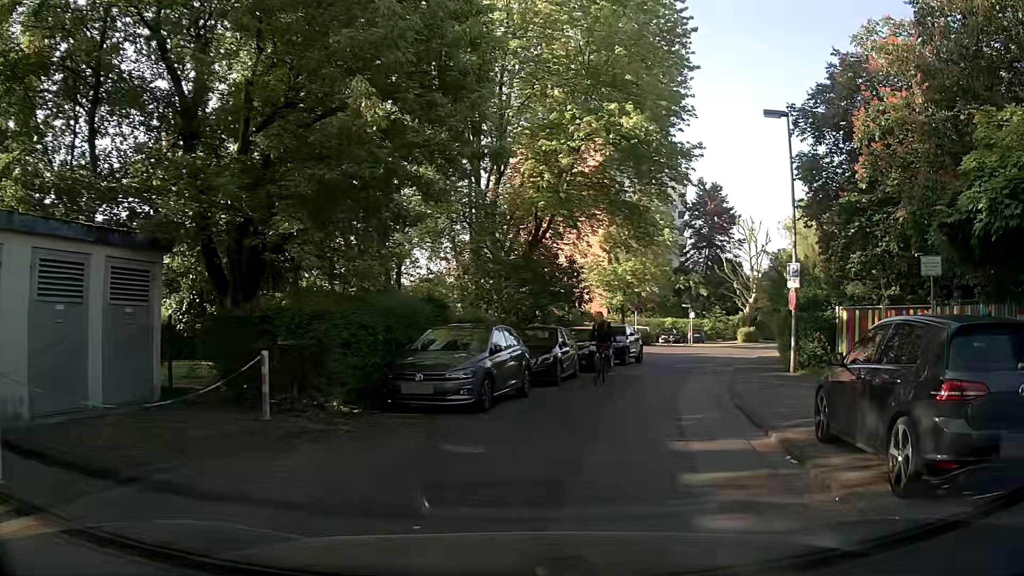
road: residential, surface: asphalt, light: Day
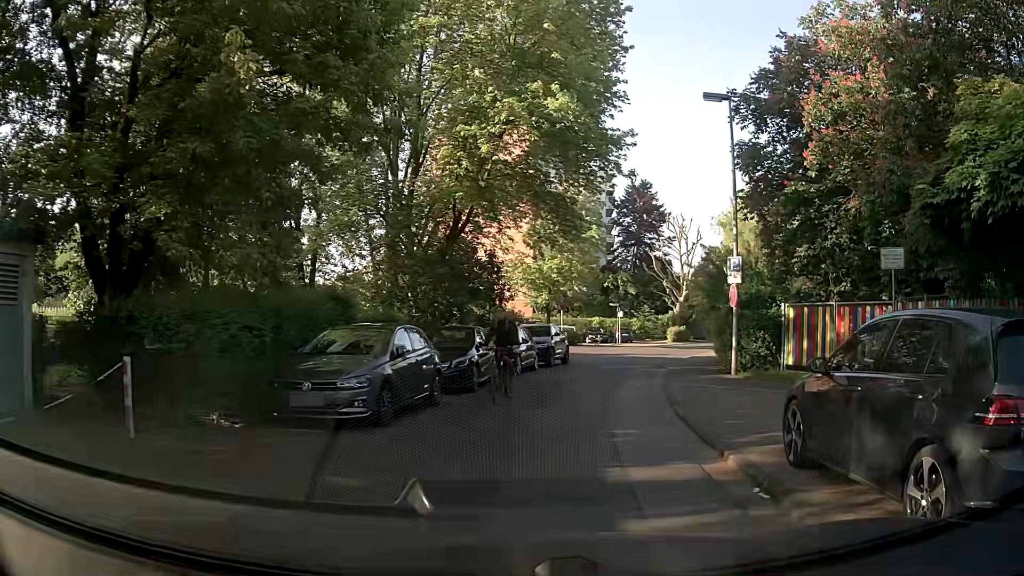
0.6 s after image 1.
(+0.2, +1.7) m; +6°
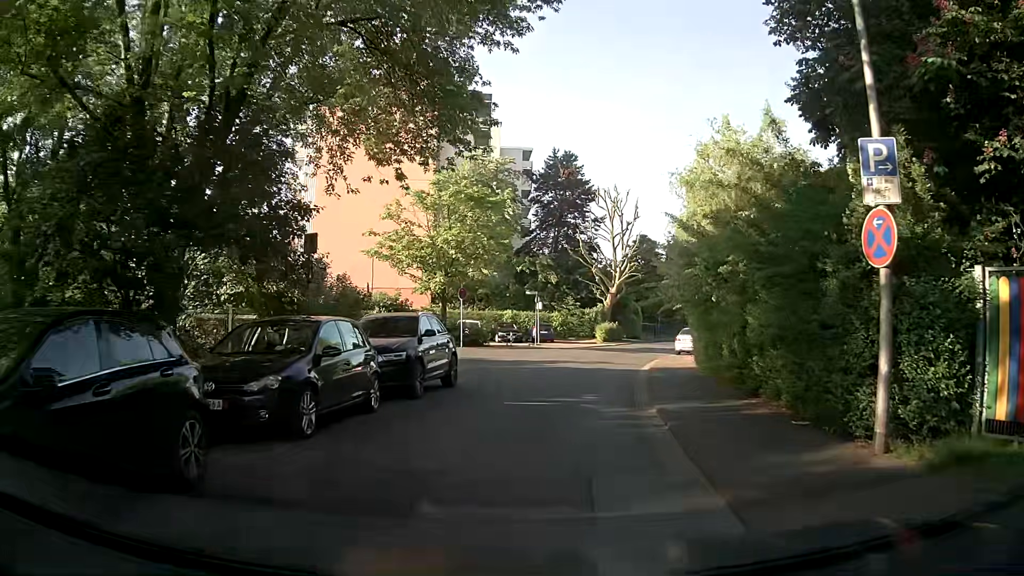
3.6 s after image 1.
(+1.7, +12.3) m; +9°
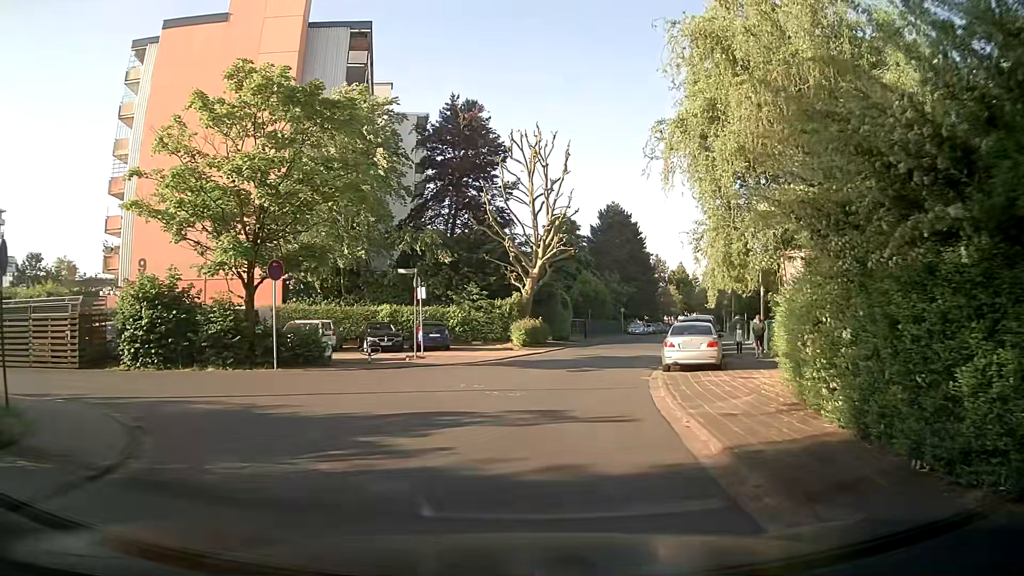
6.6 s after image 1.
(+1.3, +16.1) m; +9°
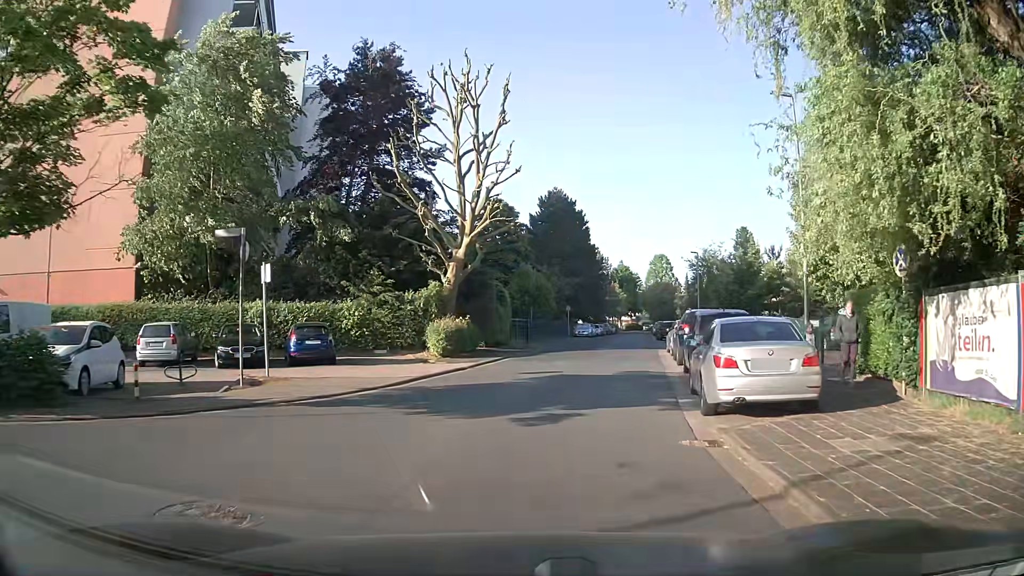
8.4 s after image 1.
(+0.4, +10.6) m; +5°
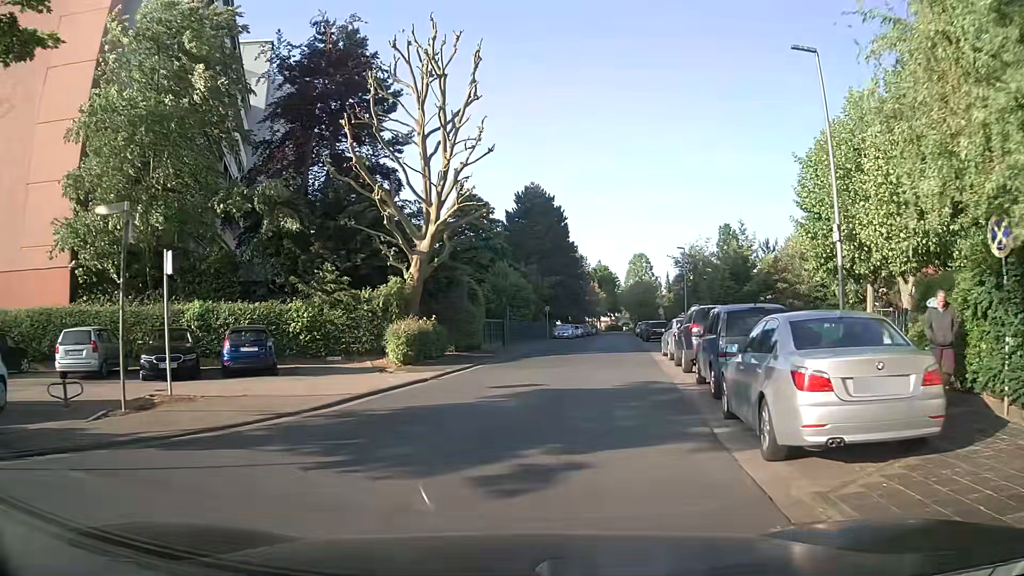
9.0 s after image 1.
(+0.1, +3.7) m; +1°
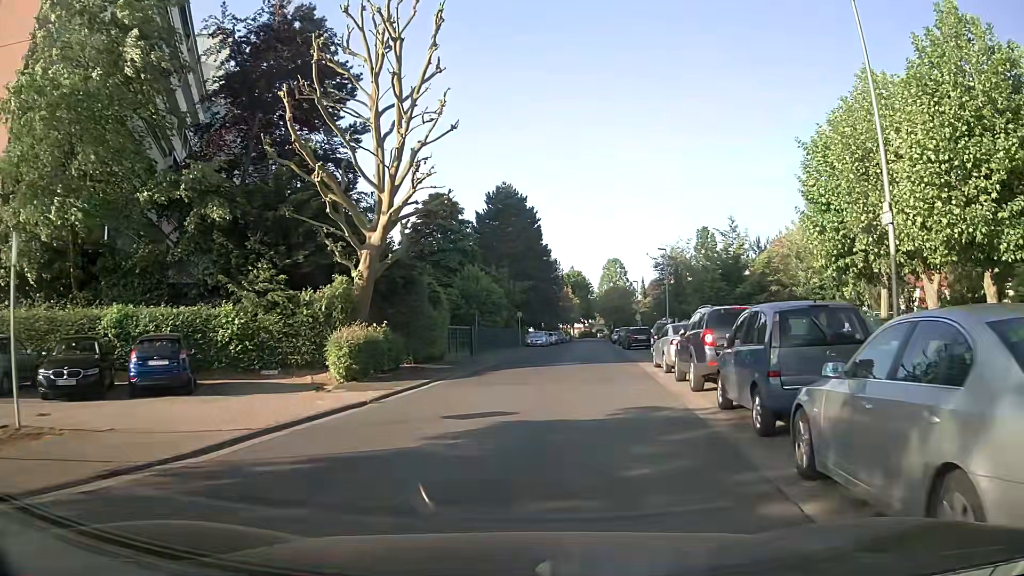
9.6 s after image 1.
(+0.1, +3.7) m; +2°
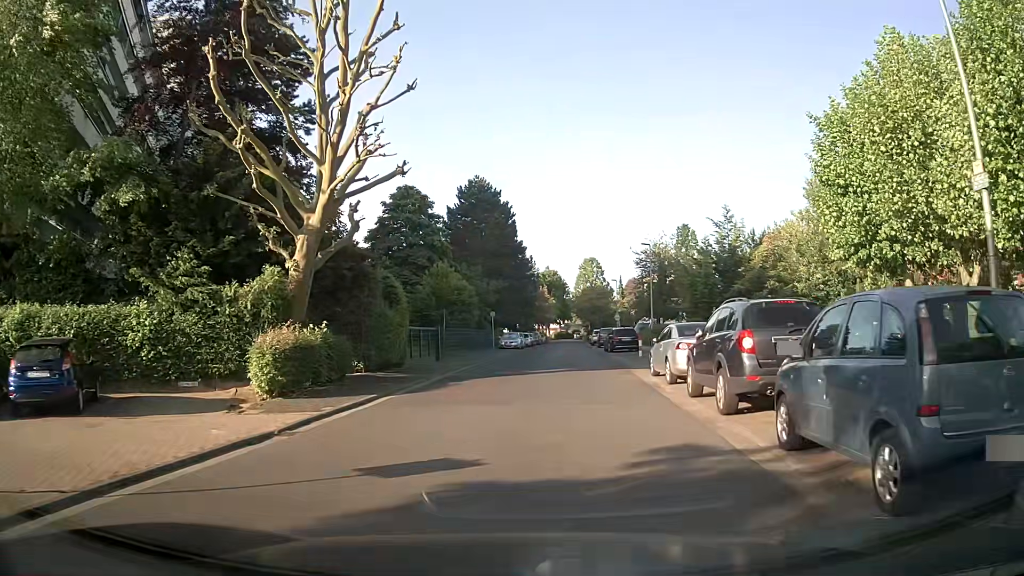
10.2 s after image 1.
(+0.2, +3.8) m; +4°
(0, +10) (+1, +20) (+2, +30) (+3, +40) (+3, +50) (+4, +60) (+5, +70) (+5, +80) (+6, +90) (+7, +100) m
